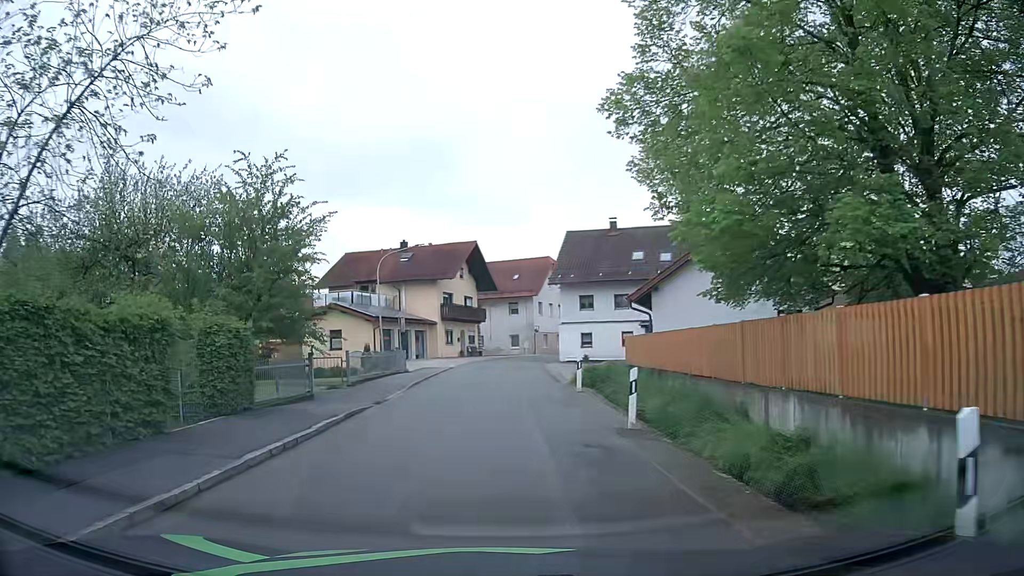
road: tertiary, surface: asphalt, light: Day
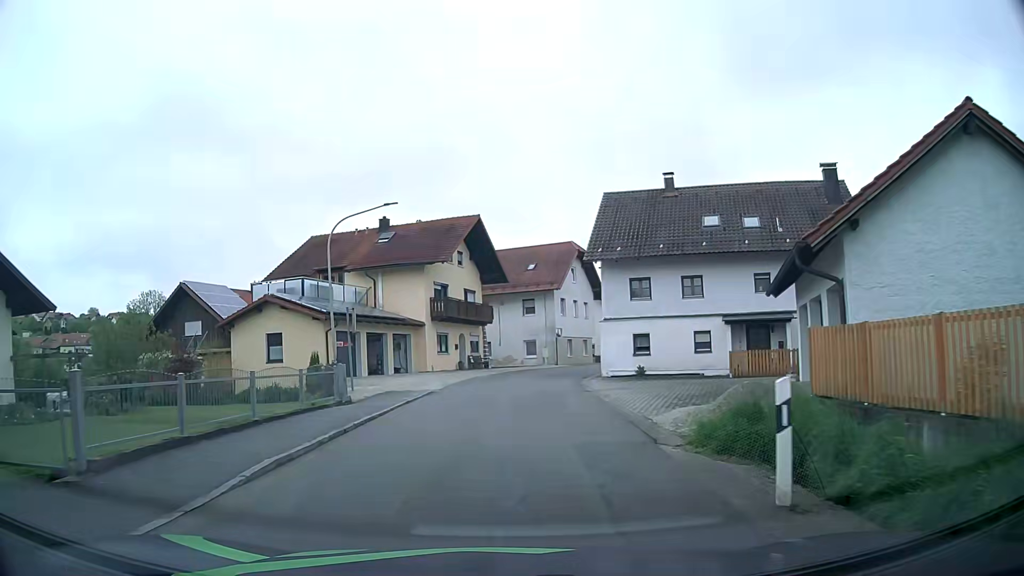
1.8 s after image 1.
(-0.2, +14.6) m; -1°
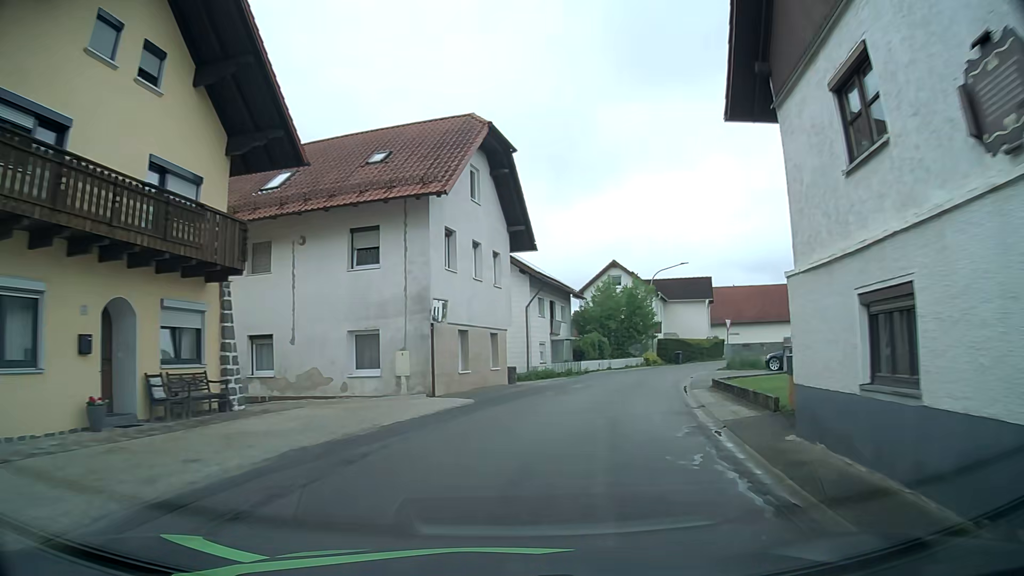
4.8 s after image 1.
(+1.5, +31.1) m; +10°
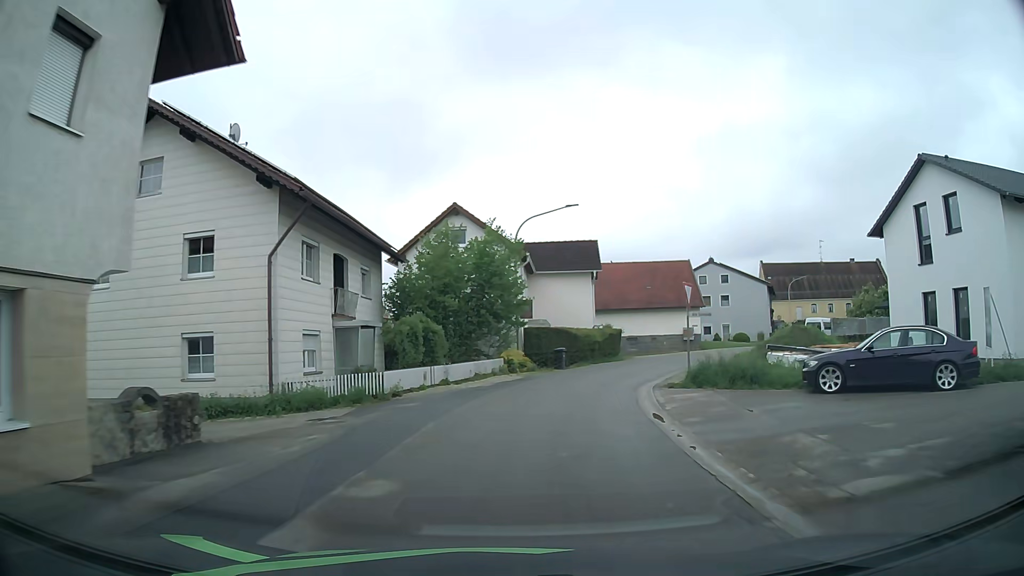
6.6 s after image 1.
(+3.0, +19.2) m; +16°
(0, +10) (+2, +20) (+5, +29) (+10, +38) (+16, +46) (+22, +54) (+30, +61) (+37, +67) (+44, +74) (+52, +81) m
